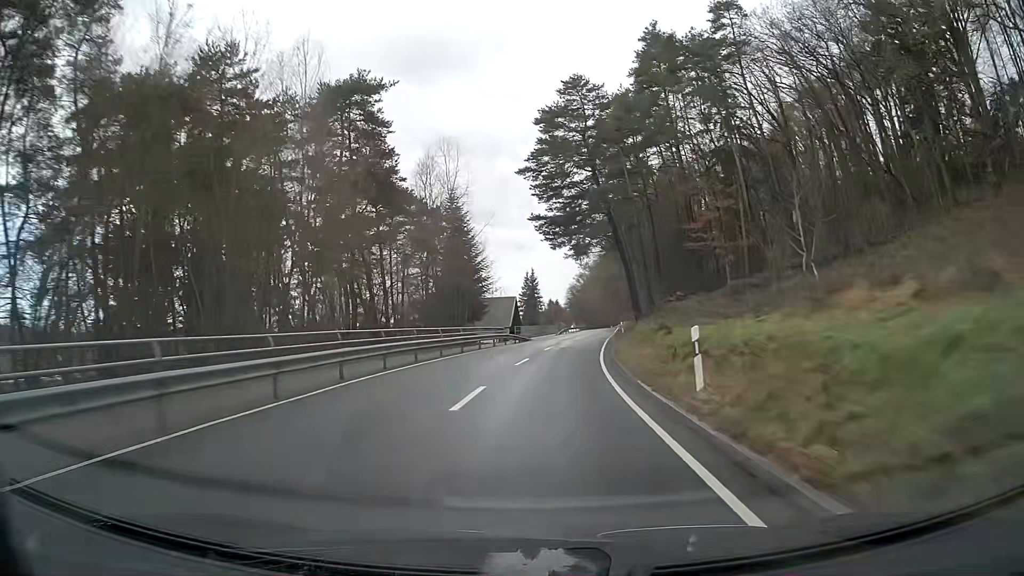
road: secondary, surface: asphalt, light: Day
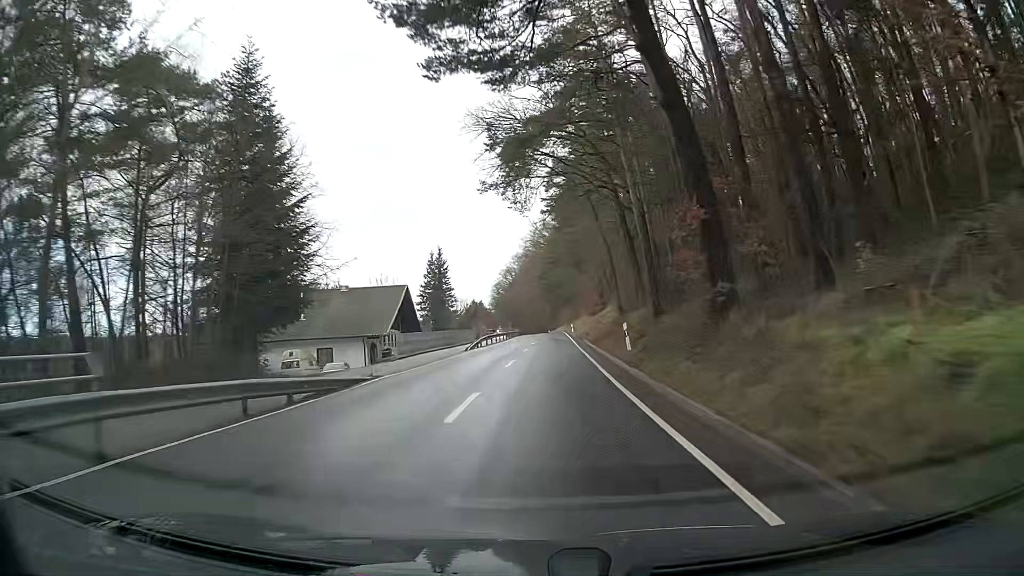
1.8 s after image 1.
(+1.9, +37.1) m; +6°
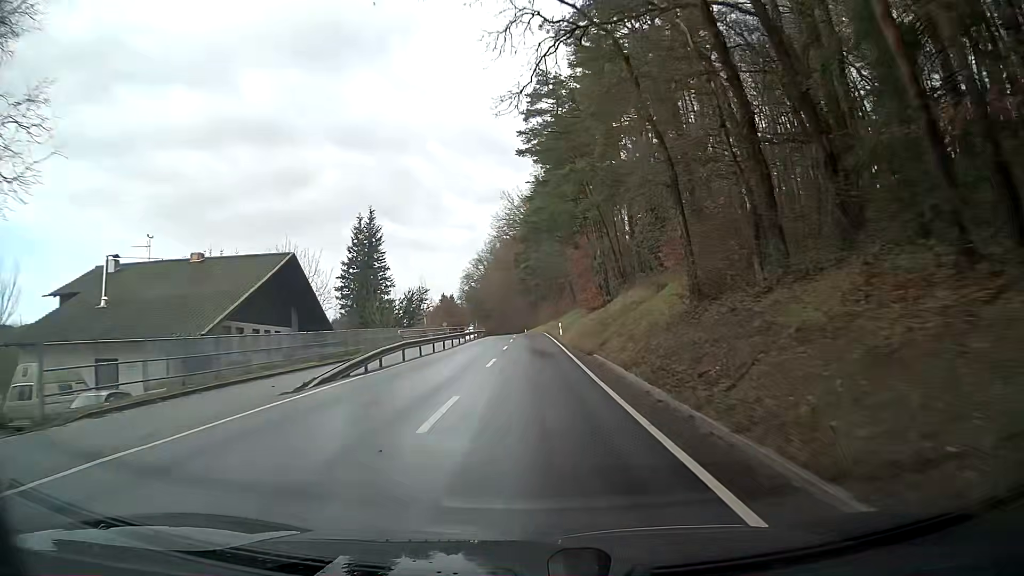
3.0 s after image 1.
(+0.5, +24.9) m; +2°
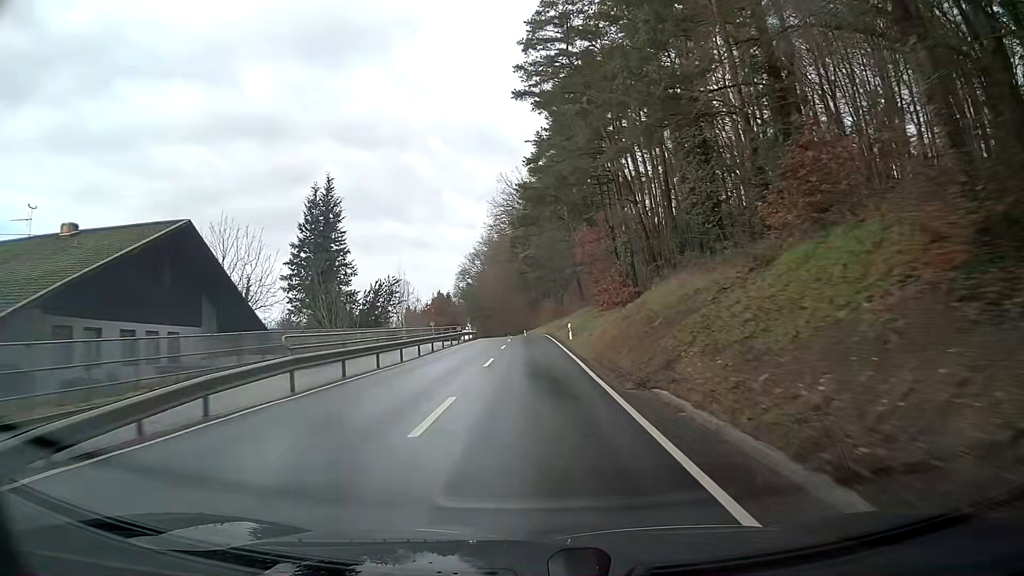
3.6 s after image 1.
(0.0, +12.4) m; 0°
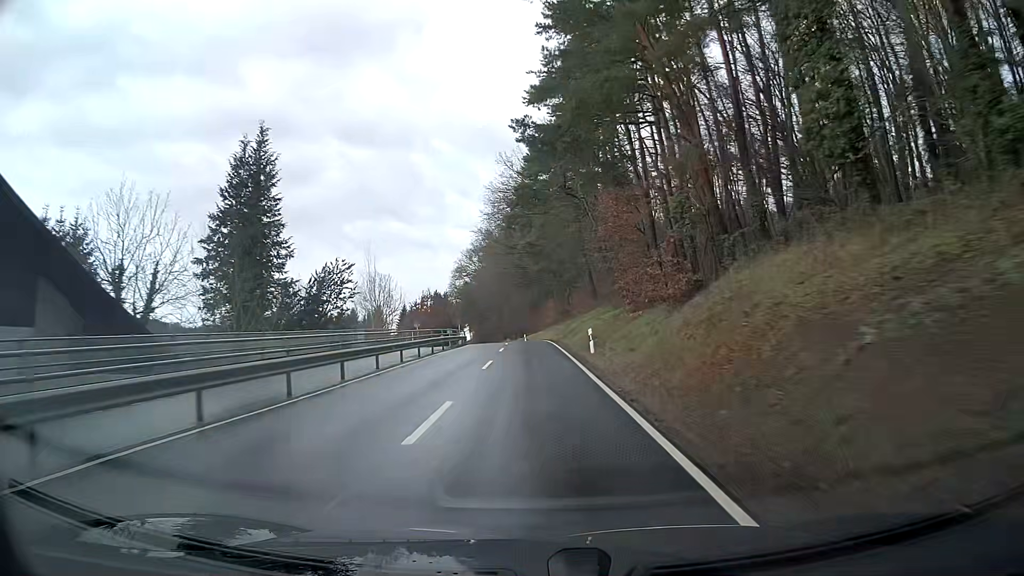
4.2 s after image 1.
(0.0, +12.4) m; 0°
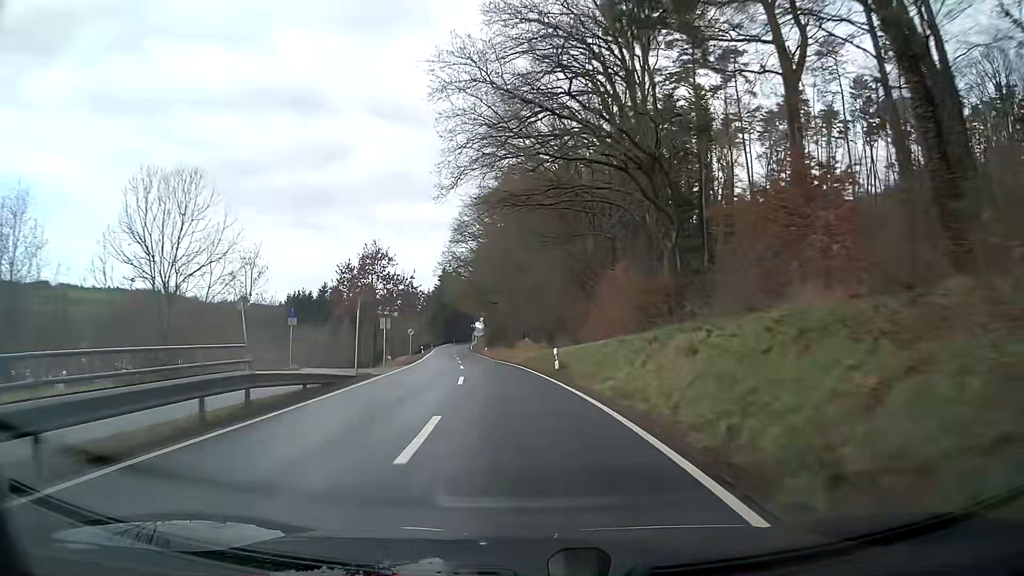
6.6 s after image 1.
(-1.1, +48.8) m; -4°
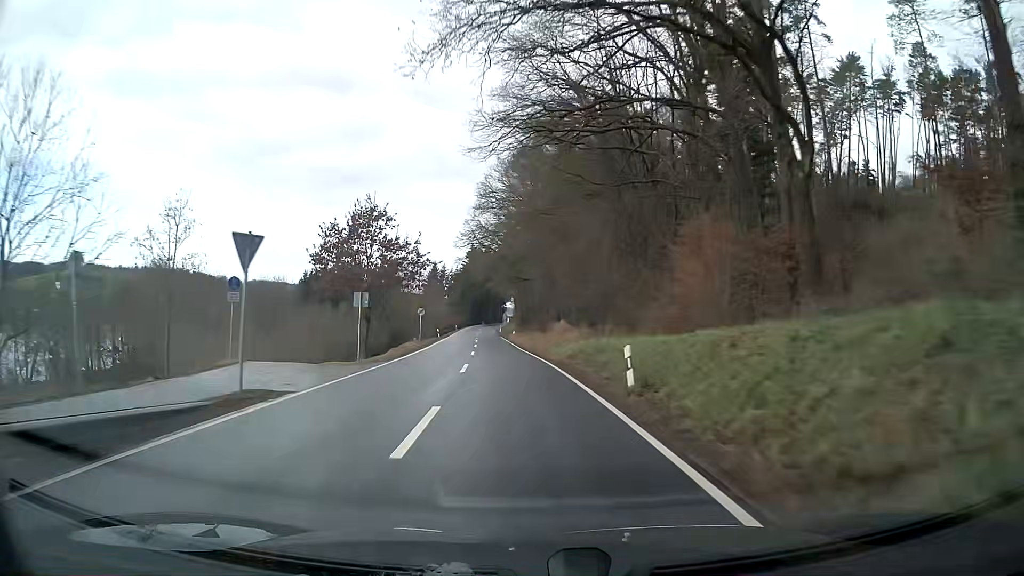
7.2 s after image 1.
(-0.2, +12.1) m; -2°
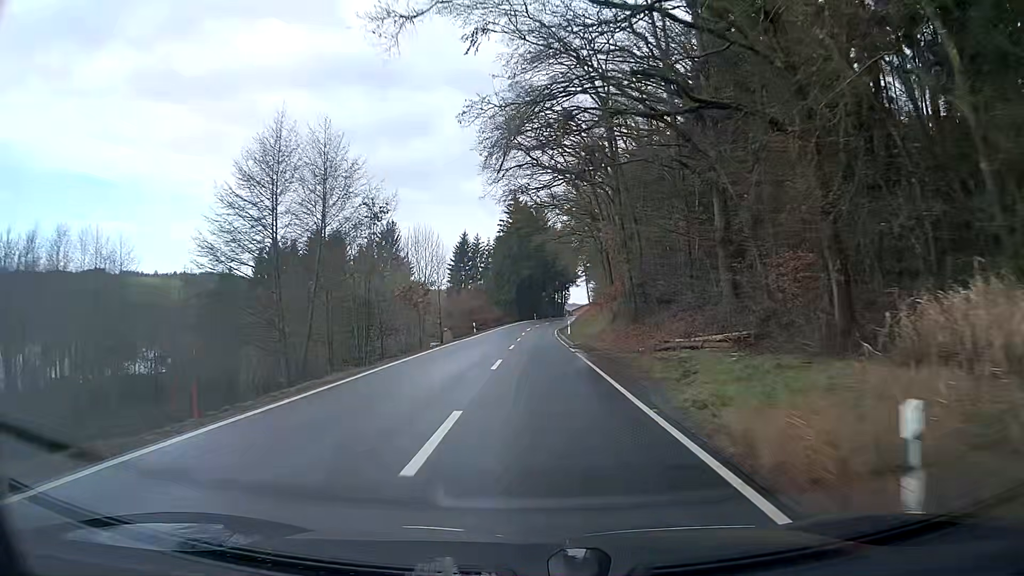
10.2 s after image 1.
(-3.1, +61.1) m; -4°
(0, +10) (0, +20) (0, +30) (0, +40) (0, +50) (+1, +60) (+1, +70) (+2, +80) (+4, +90) (+5, +100) m
